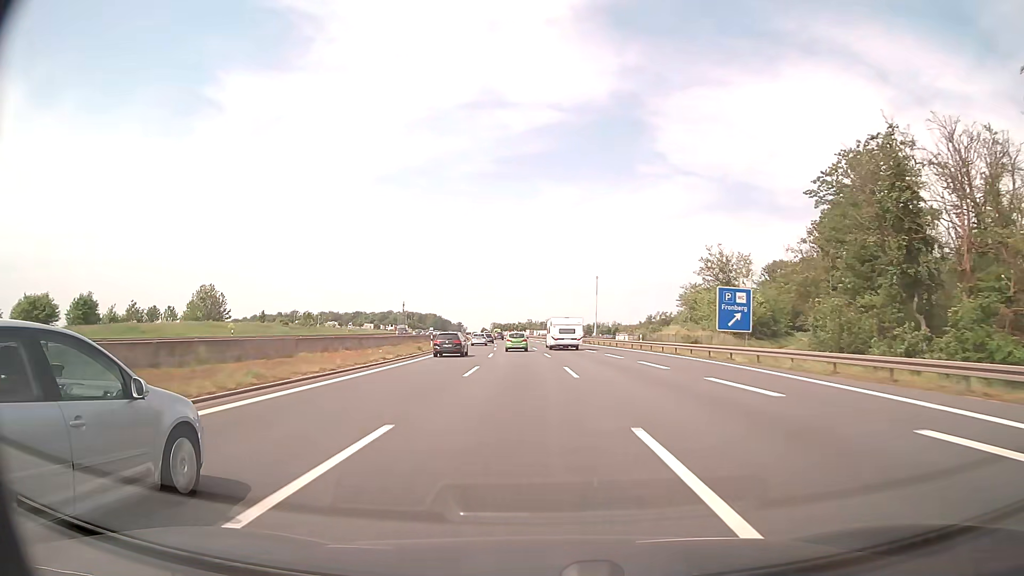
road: motorway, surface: asphalt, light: Day
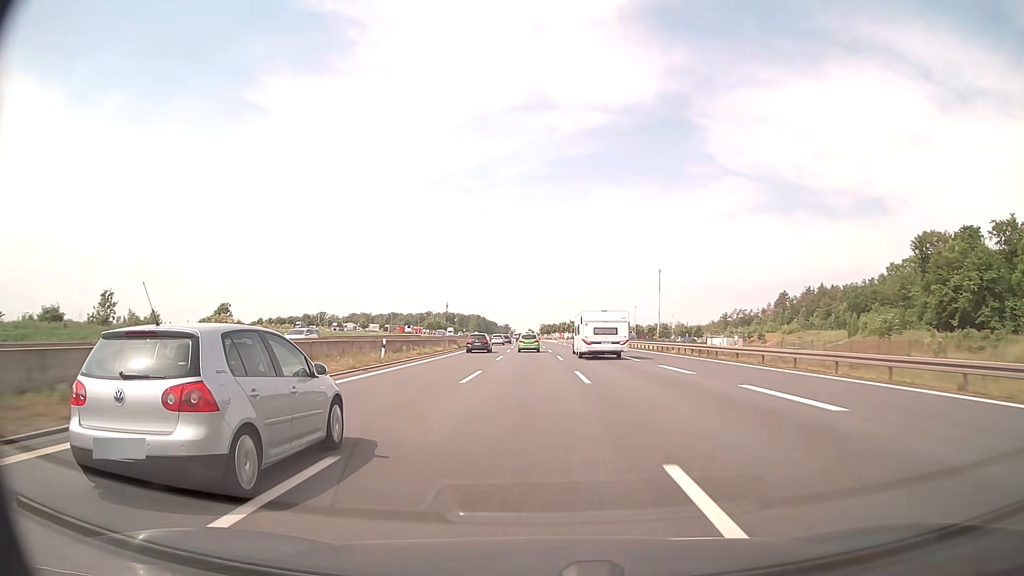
(-2.8, +74.7) m; -4°
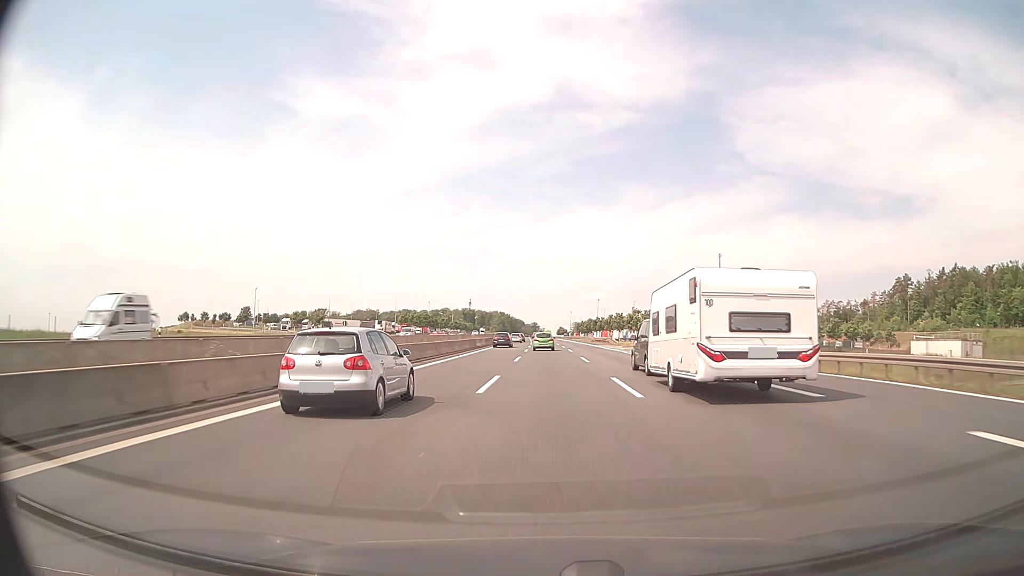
(-2.5, +93.9) m; -3°
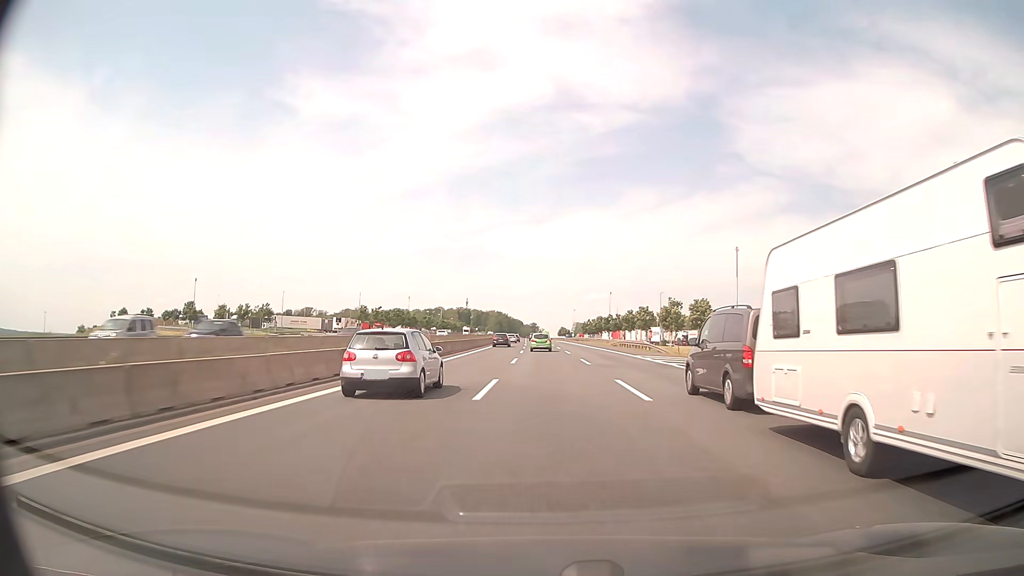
(0.0, +37.6) m; 0°
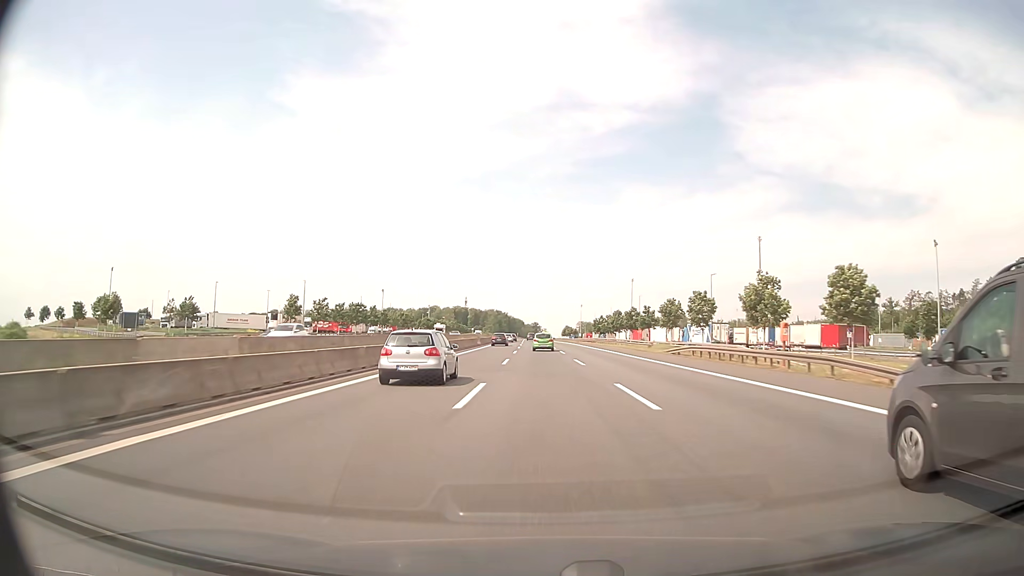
(0.0, +37.7) m; 0°
(0, +10) (0, +20) (0, +30) (0, +40) (0, +50) (0, +60) (-1, +70) (-1, +80) (-1, +90) (-1, +100) m
